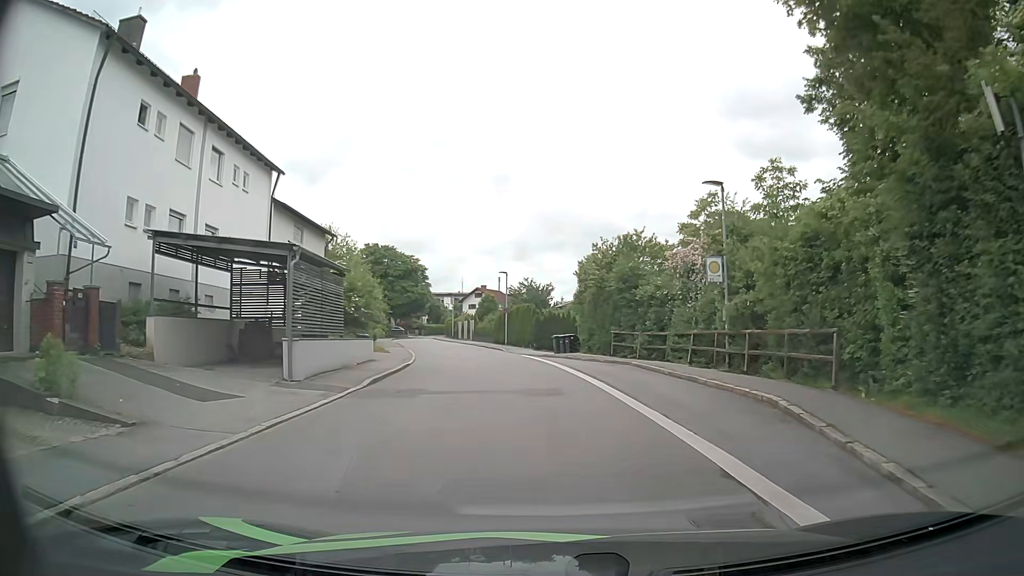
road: residential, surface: asphalt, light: Day
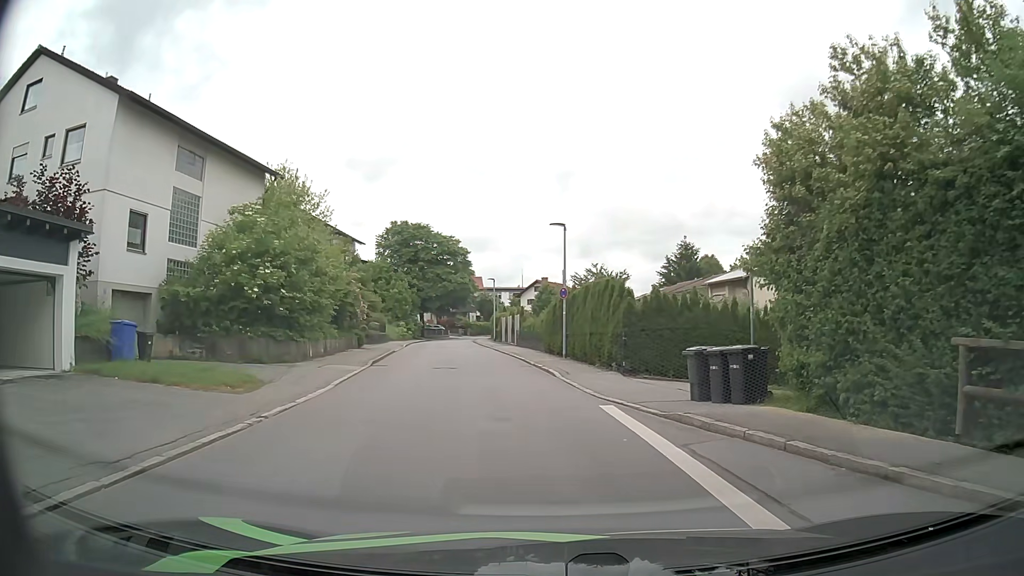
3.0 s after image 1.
(-0.9, +21.4) m; -6°
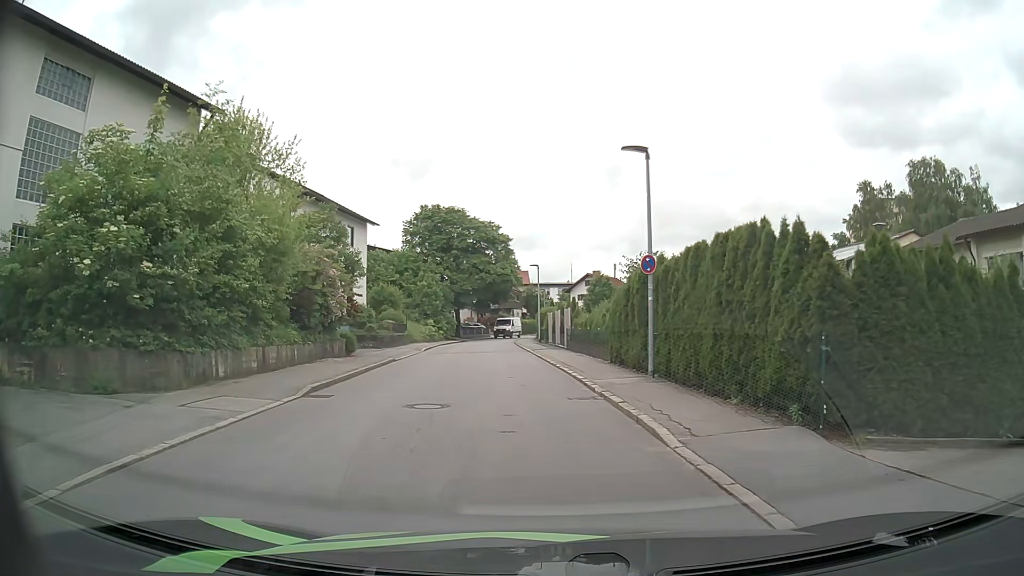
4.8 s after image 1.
(-0.3, +10.7) m; -4°
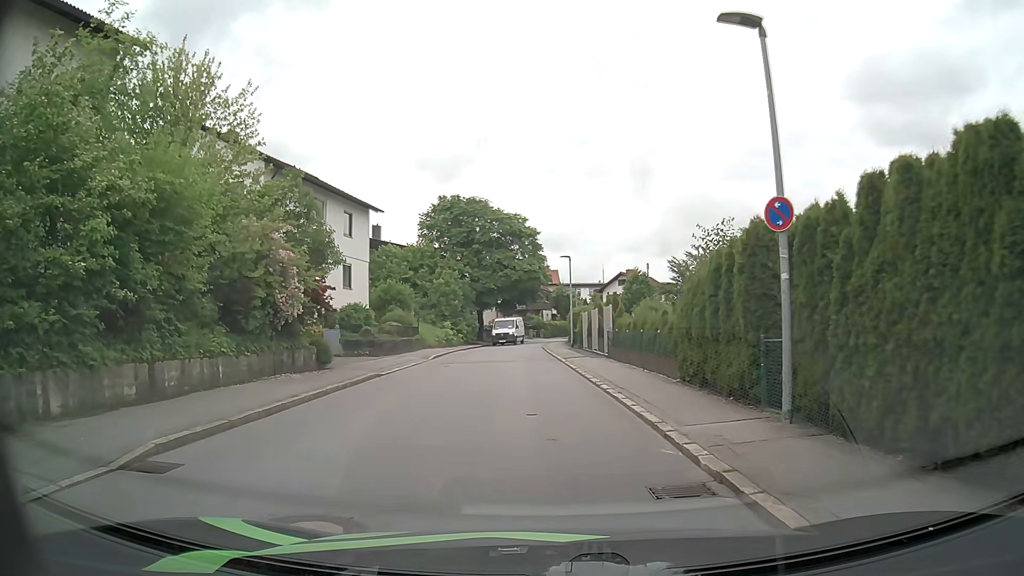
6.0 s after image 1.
(-0.1, +6.9) m; -2°
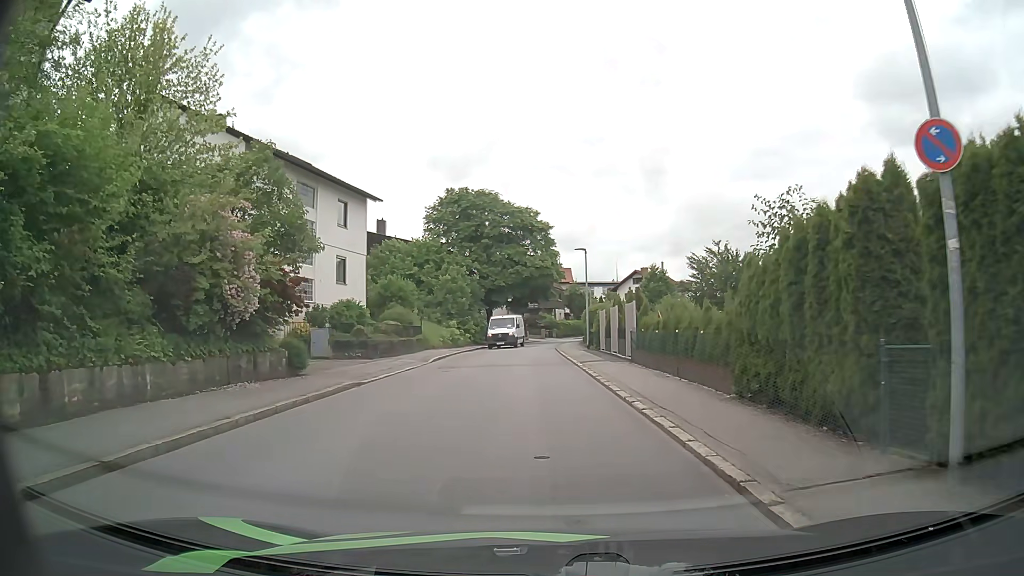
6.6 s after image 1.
(0.0, +3.4) m; -2°
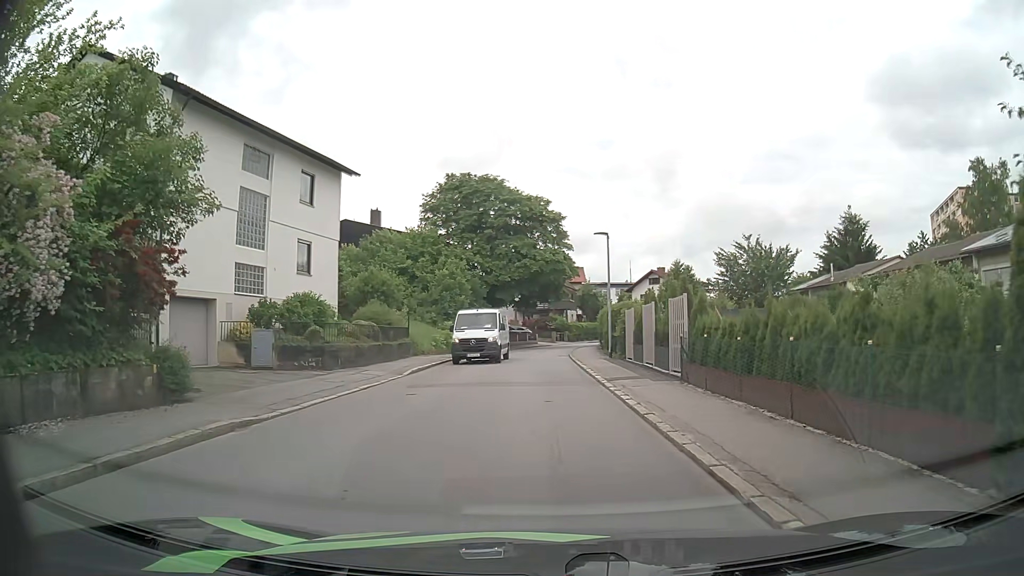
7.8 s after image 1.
(0.0, +6.9) m; 0°
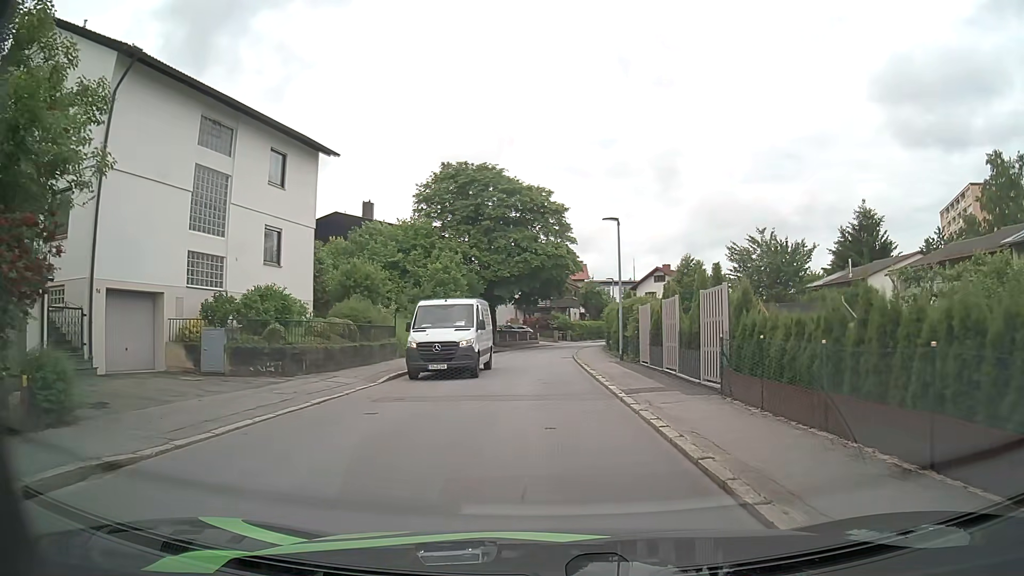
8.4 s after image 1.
(0.0, +3.5) m; 0°
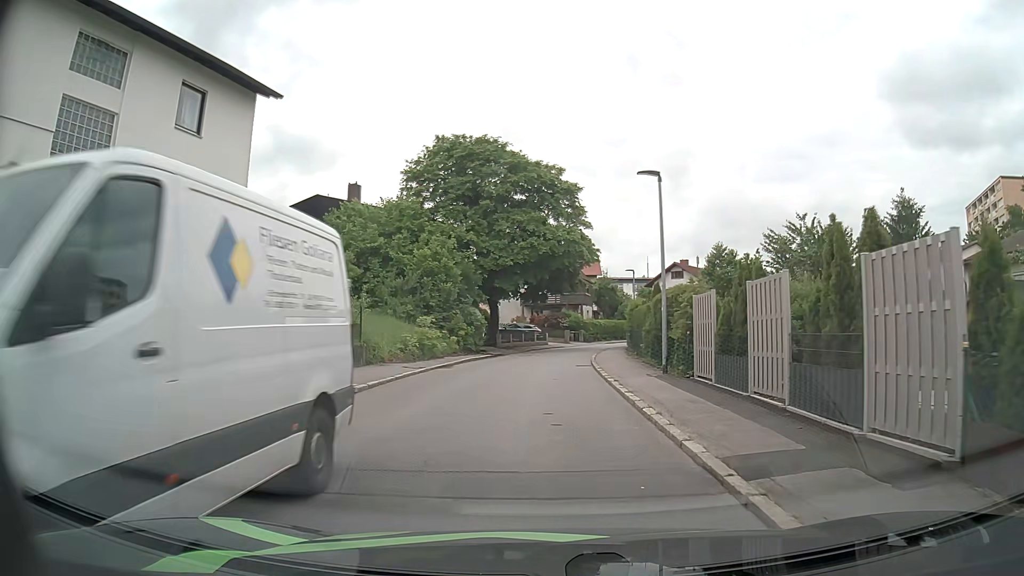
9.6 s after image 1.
(0.0, +7.5) m; -1°
(0, +10) (0, +20) (0, +30) (+2, +40) (+4, +50) (+7, +59) (+11, +68) (+16, +77) (+22, +85) (+28, +93) m
